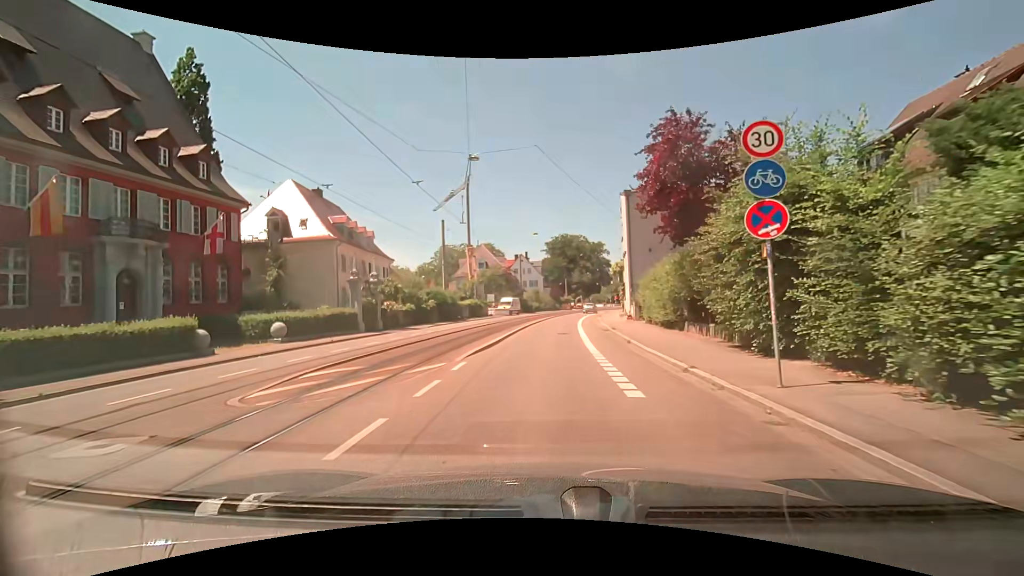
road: tertiary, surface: asphalt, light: Day
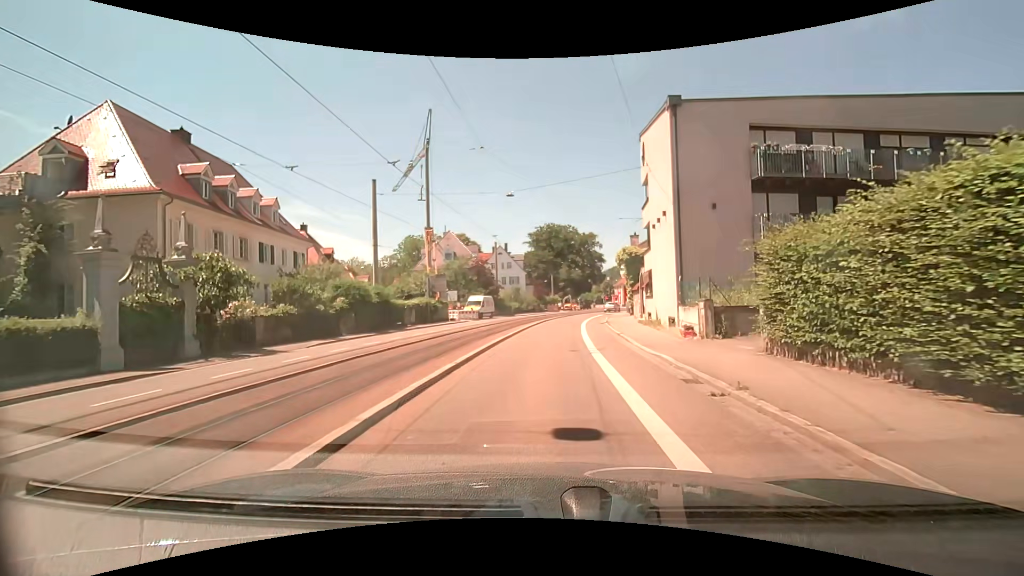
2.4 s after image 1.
(+0.2, +17.9) m; +1°
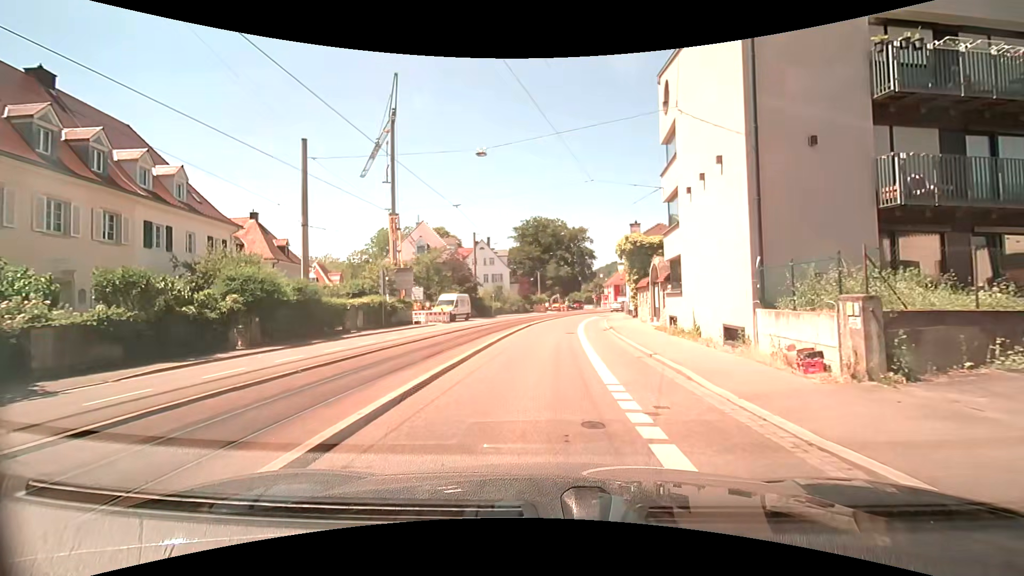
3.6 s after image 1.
(+0.2, +8.9) m; +2°
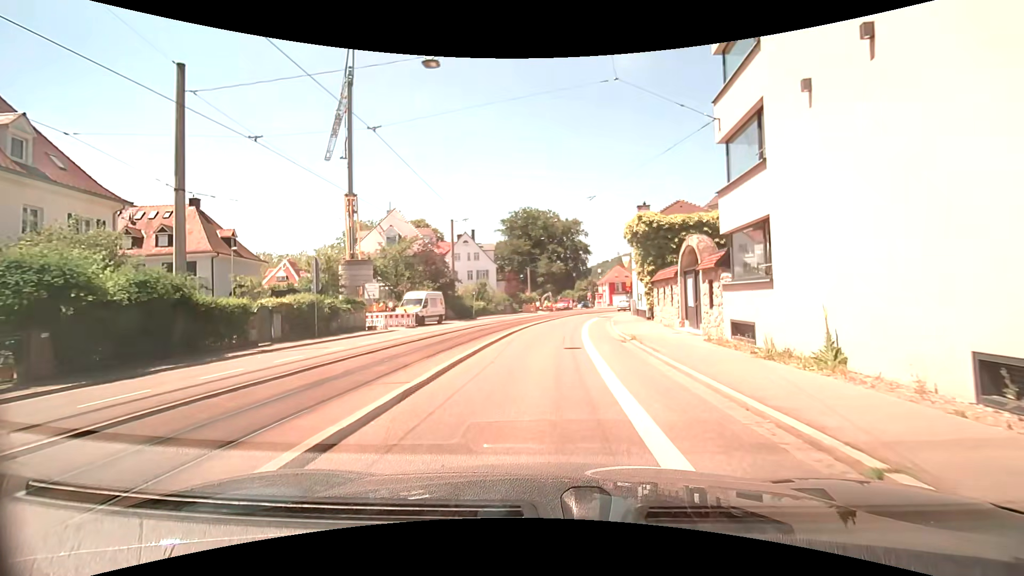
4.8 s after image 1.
(+0.1, +8.9) m; +1°
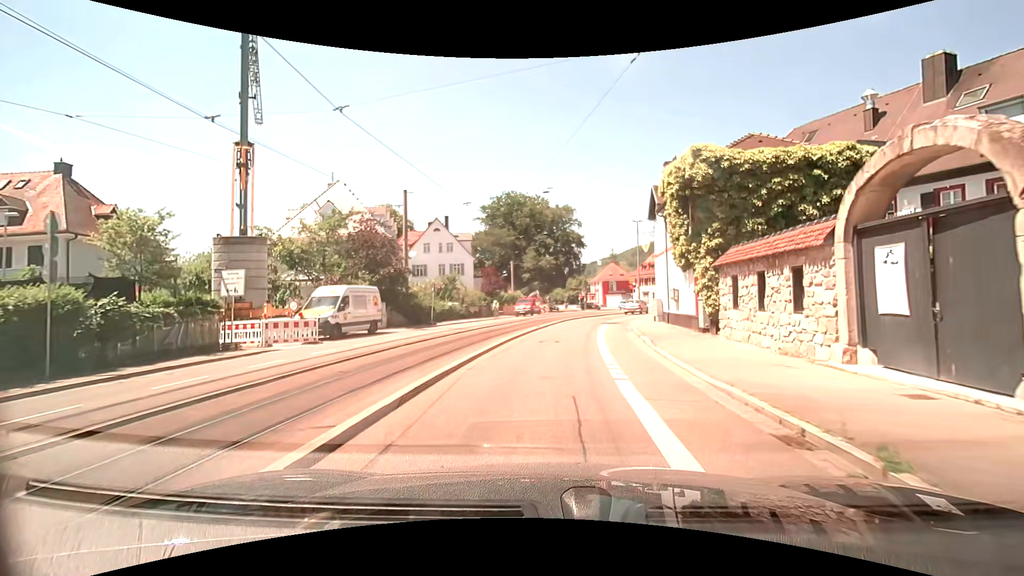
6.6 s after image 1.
(+0.2, +13.4) m; +1°
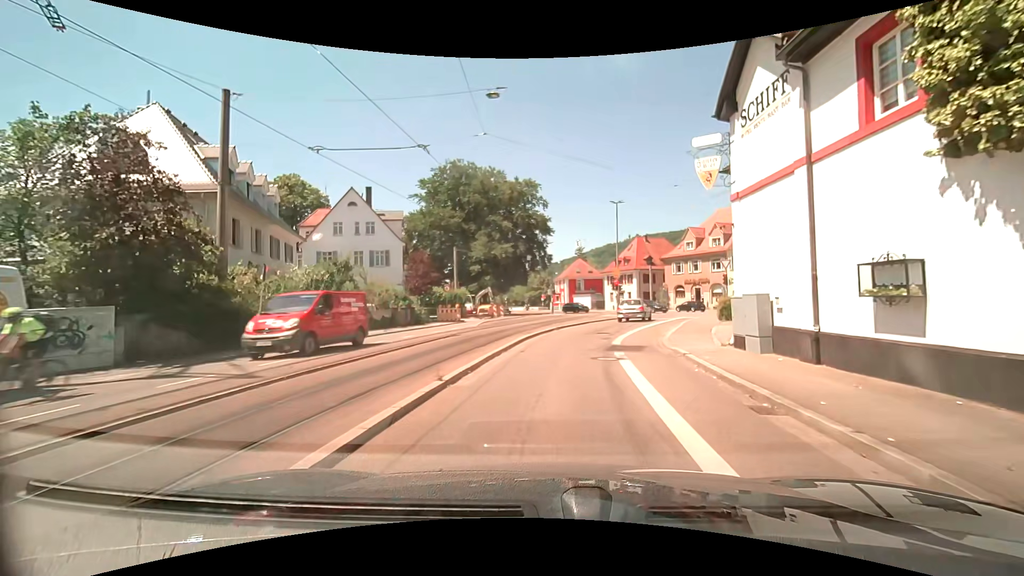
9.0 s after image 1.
(+0.7, +17.5) m; +5°
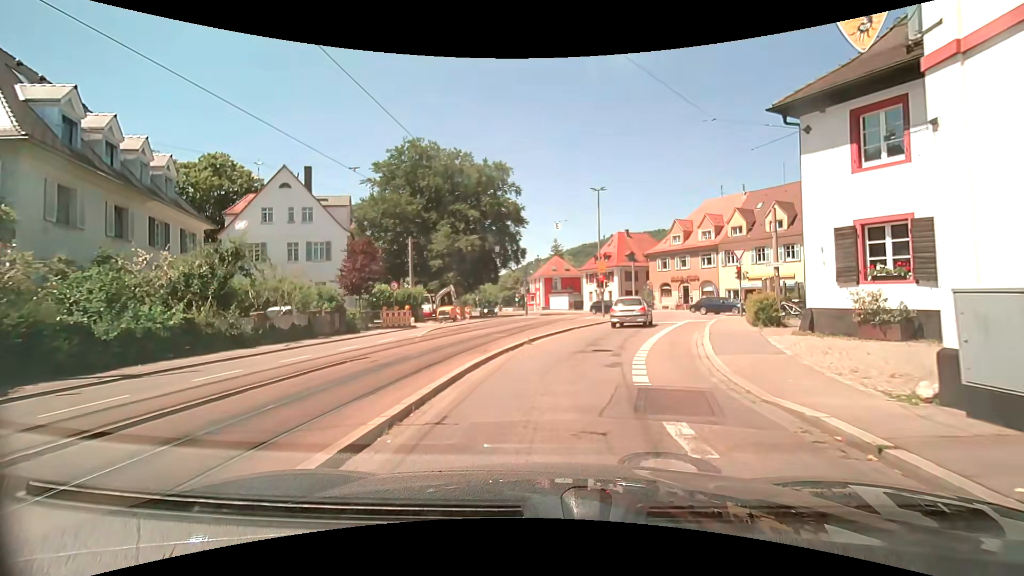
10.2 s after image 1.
(+0.1, +7.7) m; +3°
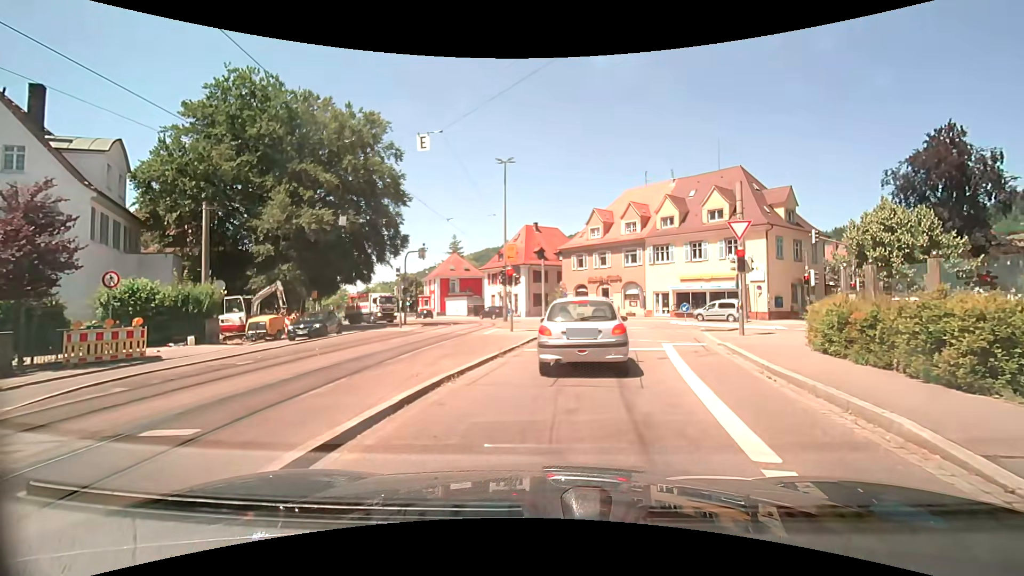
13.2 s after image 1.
(+0.8, +13.7) m; +12°
(0, +10) (+1, +20) (+2, +30) (+2, +40) (0, +49) (-5, +58) (-11, +66) (-18, +74) (-24, +82) (-30, +90) m
